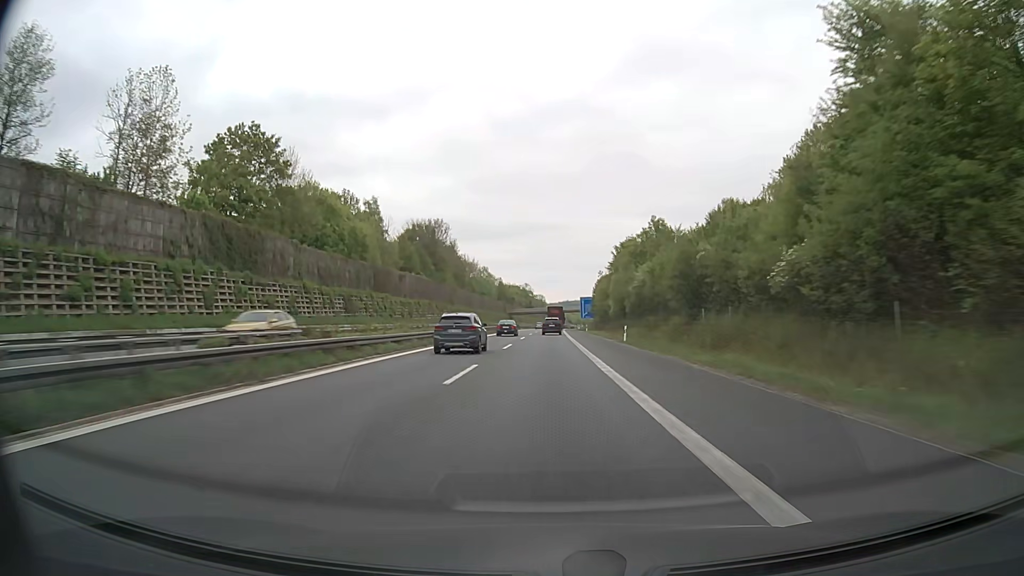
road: motorway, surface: asphalt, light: Day
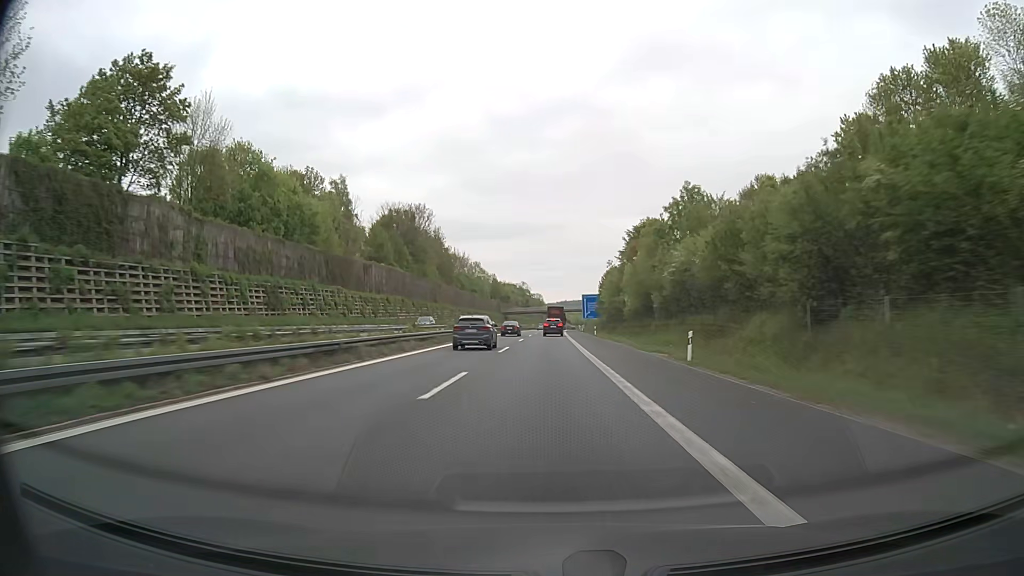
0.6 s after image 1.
(0.0, +20.6) m; 0°
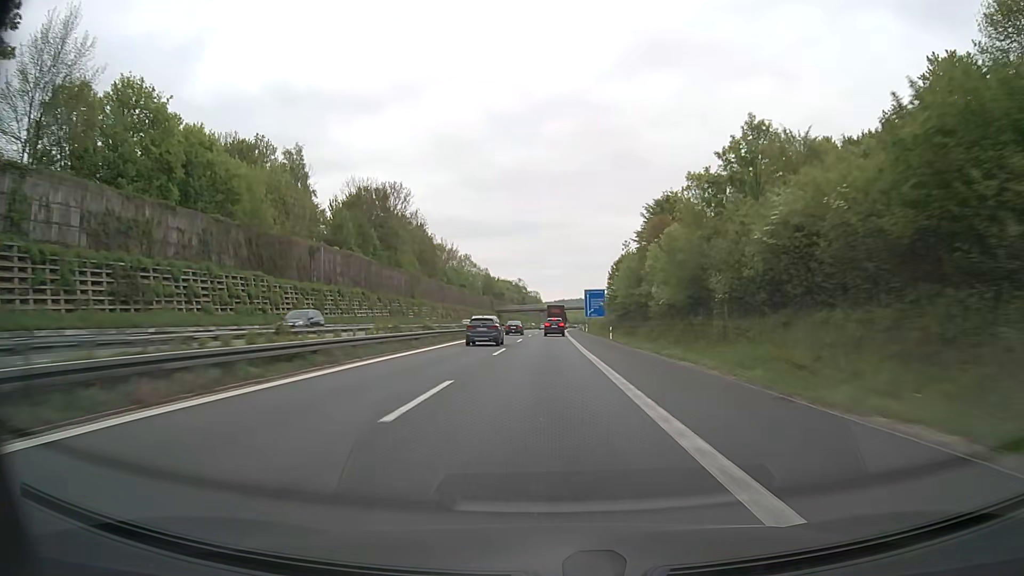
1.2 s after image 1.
(-0.1, +20.6) m; 0°
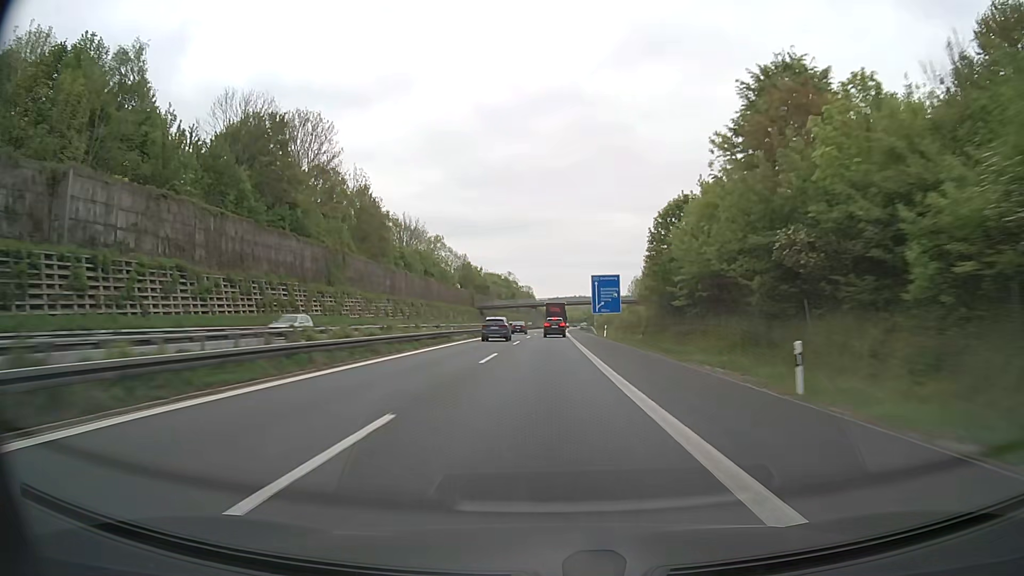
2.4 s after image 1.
(+0.3, +41.2) m; +1°
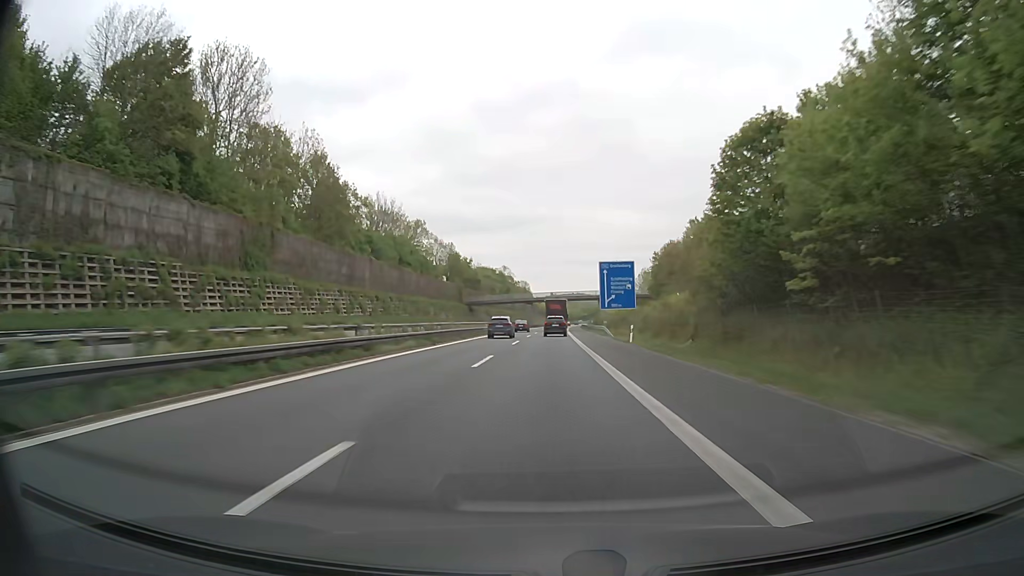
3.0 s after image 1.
(0.0, +20.5) m; 0°
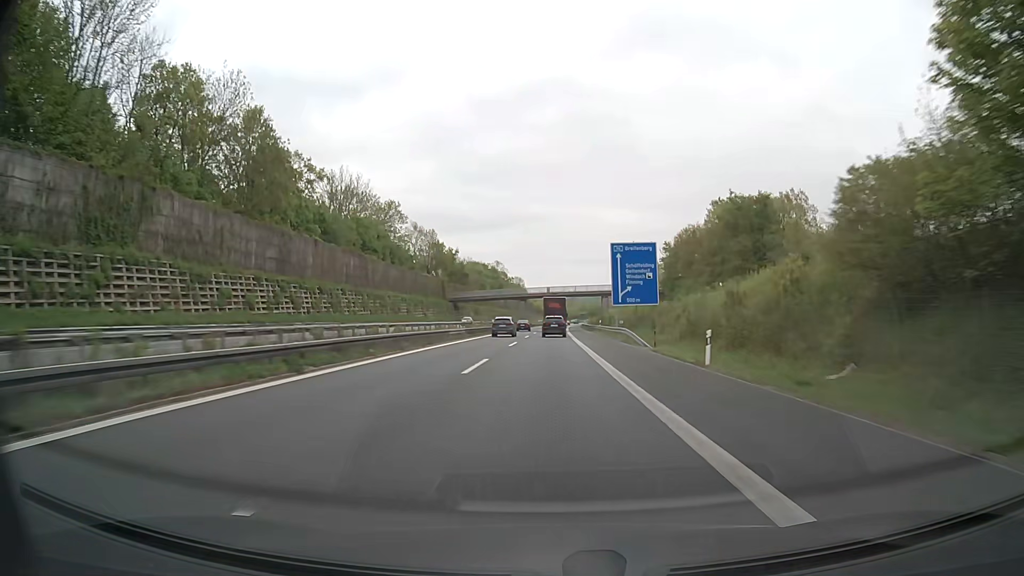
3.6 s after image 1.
(0.0, +20.4) m; 0°
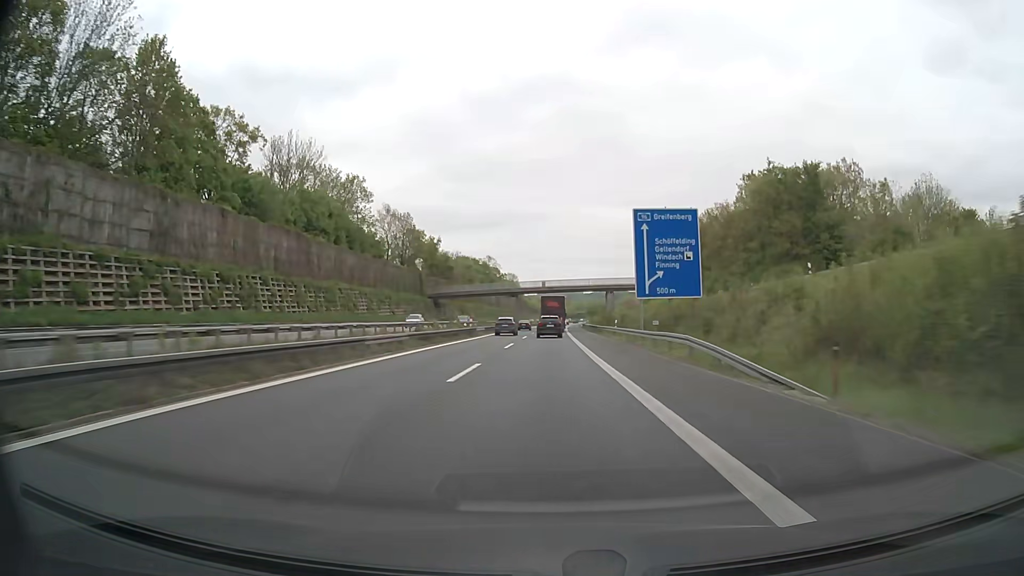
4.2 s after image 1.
(0.0, +20.2) m; 0°
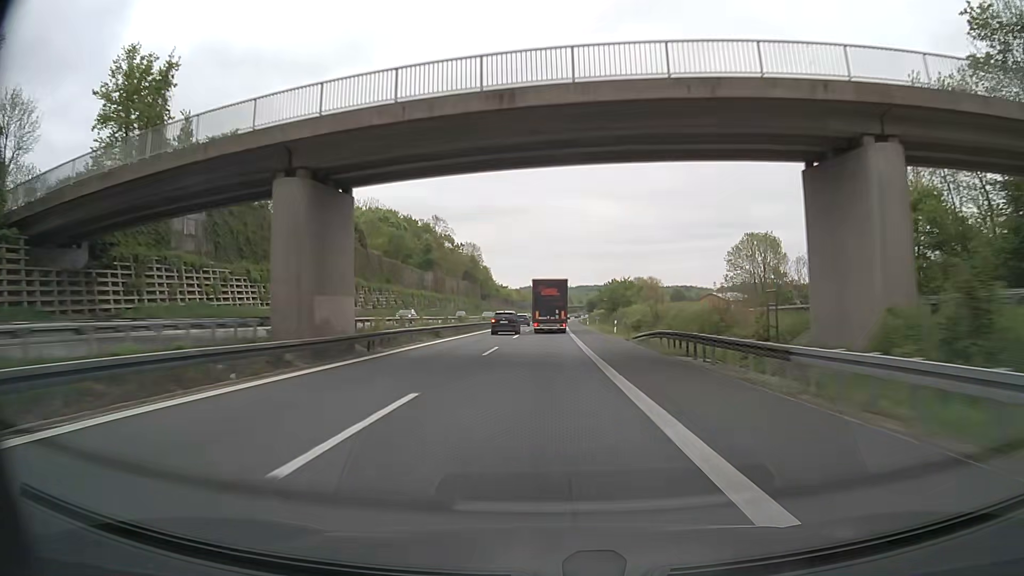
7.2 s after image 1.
(+1.4, +98.7) m; +2°
(0, +10) (0, +20) (0, +30) (0, +40) (0, +50) (0, +60) (0, +70) (0, +80) (0, +90) (0, +100) m
